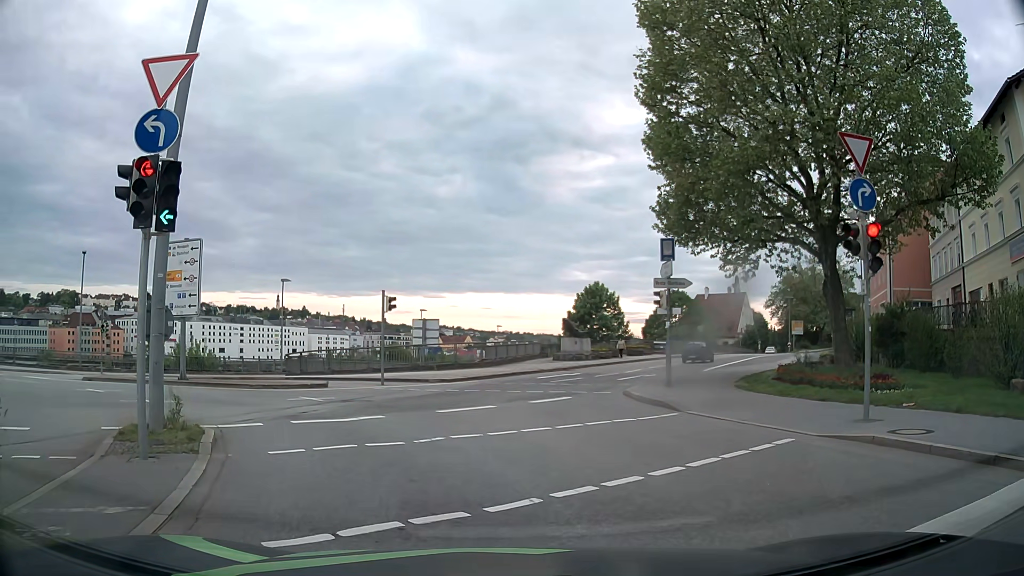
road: primary_link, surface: asphalt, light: Day
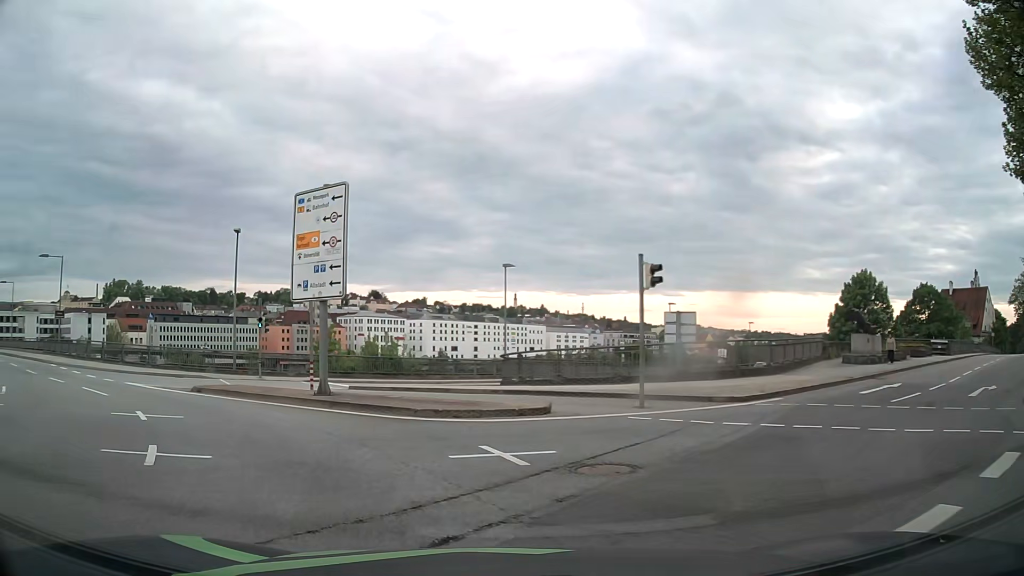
(-1.3, +10.0) m; -18°
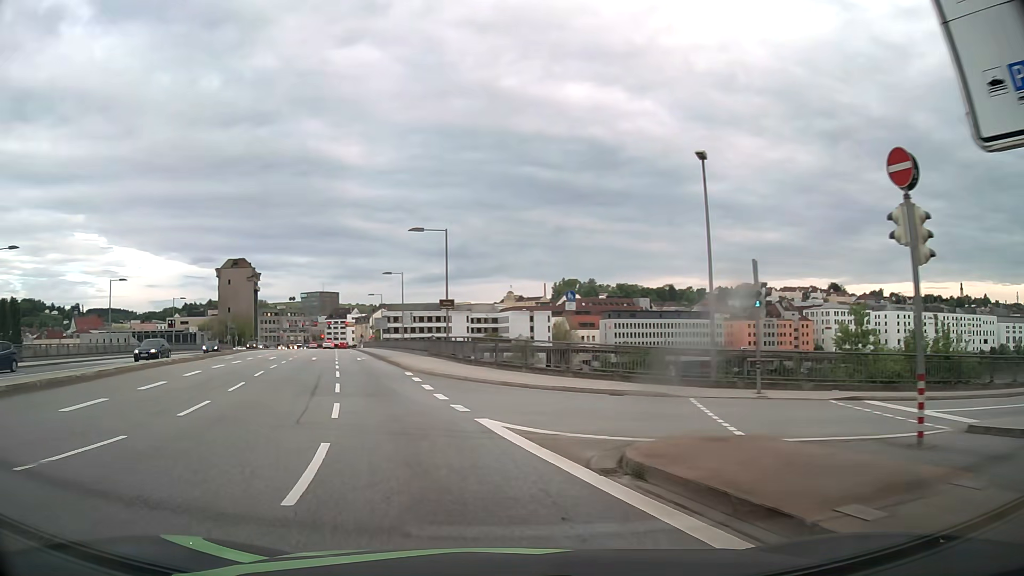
(-5.2, +13.8) m; -39°
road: primary
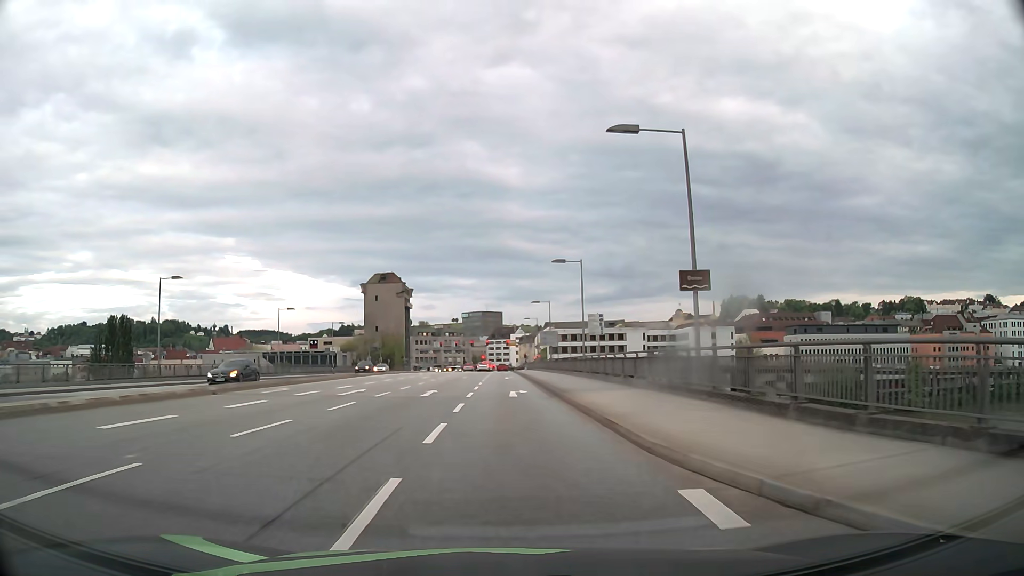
(-3.8, +21.3) m; -14°
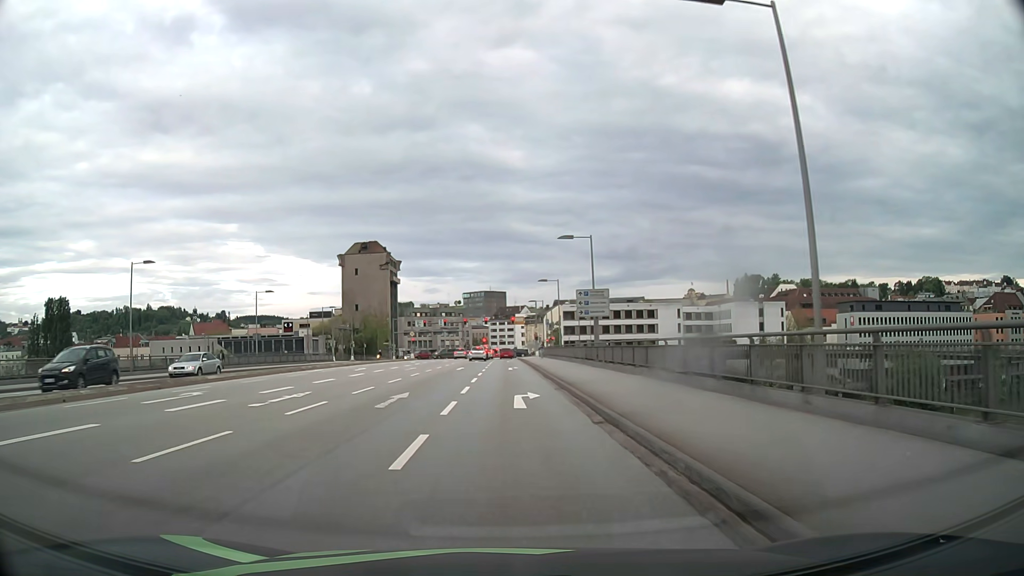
(-0.1, +33.7) m; 0°
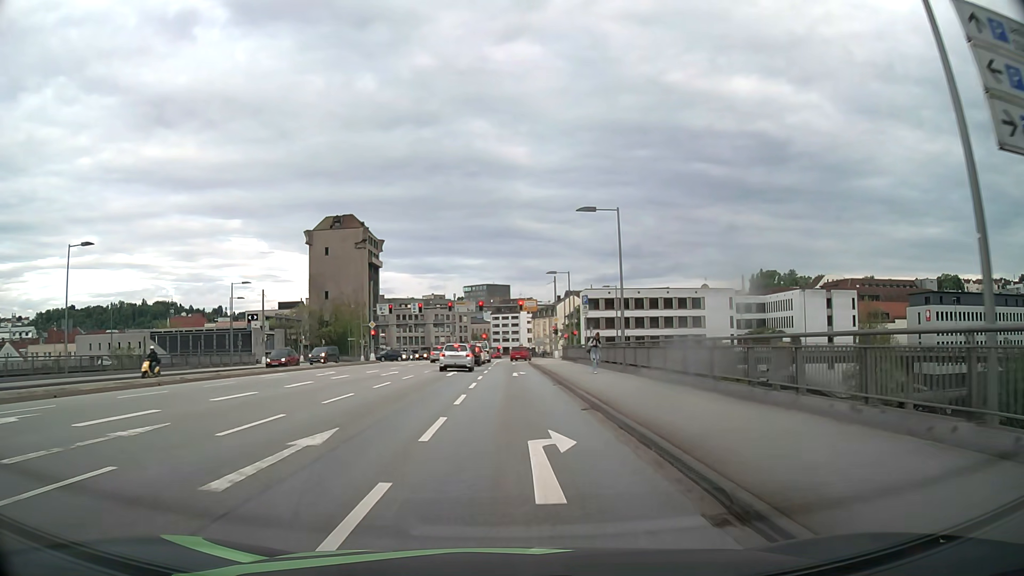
(-0.1, +33.6) m; 0°
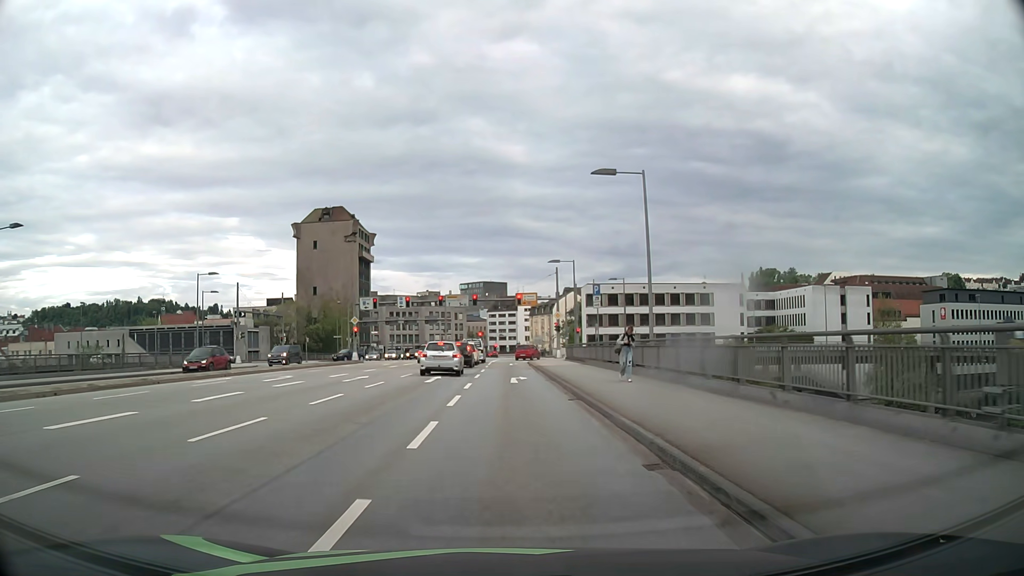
(0.0, +6.8) m; 0°
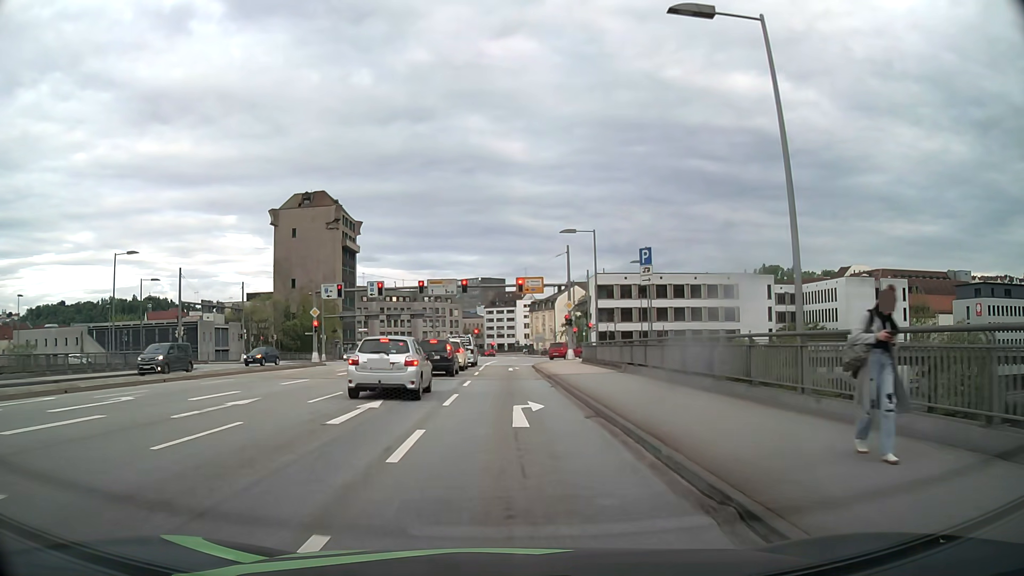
(0.0, +13.0) m; 0°
(0, +10) (0, +20) (0, +30) (0, +40) (+1, +50) (+6, +58) (+15, +62) (+25, +63) (+35, +63) (+45, +63) m
